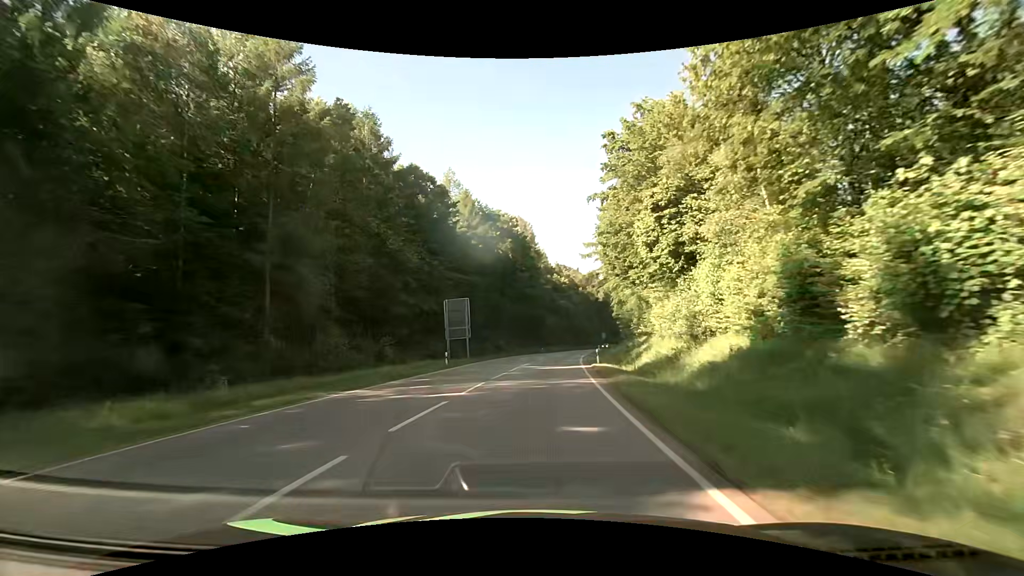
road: secondary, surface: asphalt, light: Day
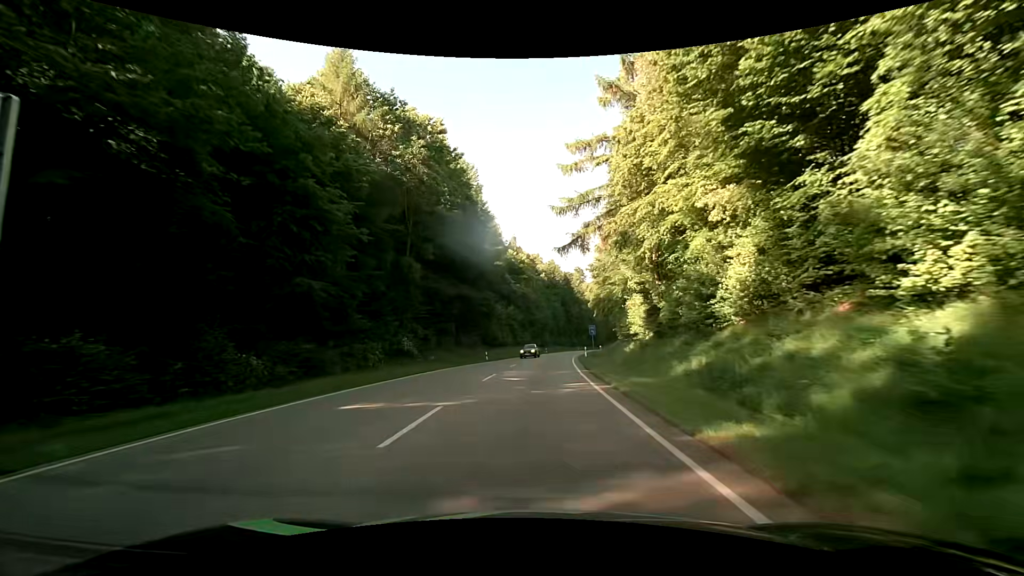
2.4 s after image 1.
(+1.8, +37.8) m; +5°
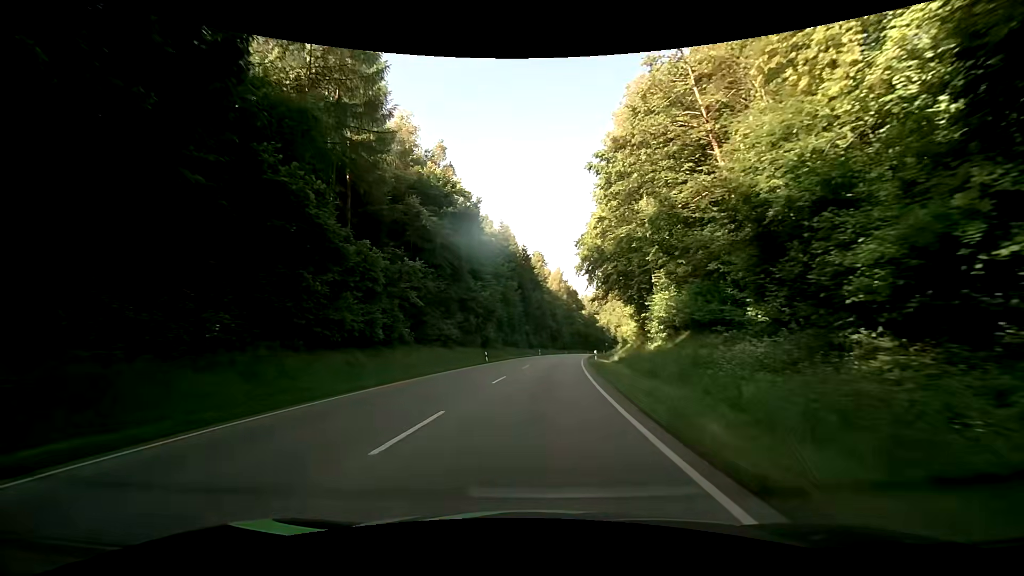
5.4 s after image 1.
(+1.9, +48.5) m; +5°
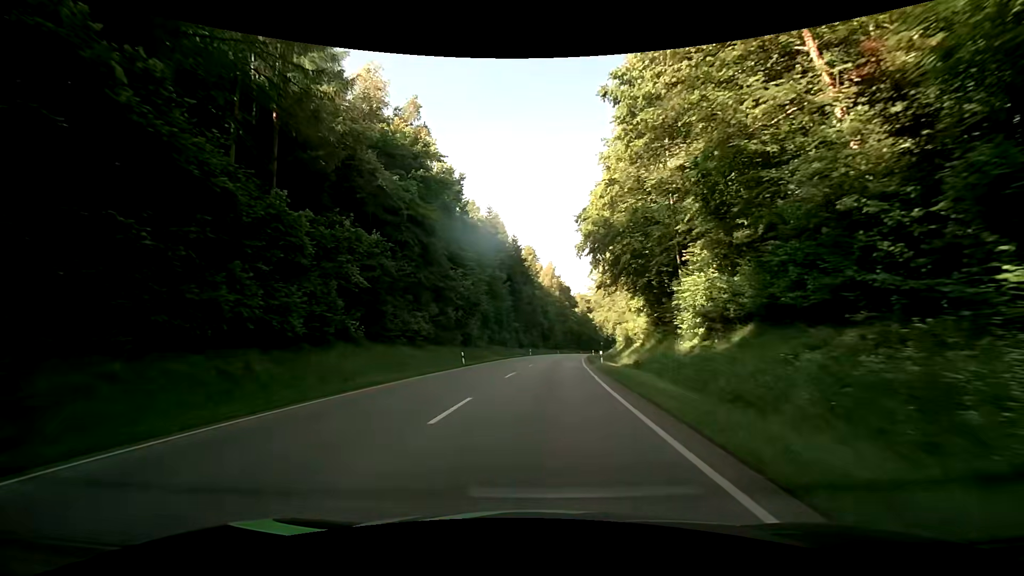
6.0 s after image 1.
(0.0, +10.0) m; +1°
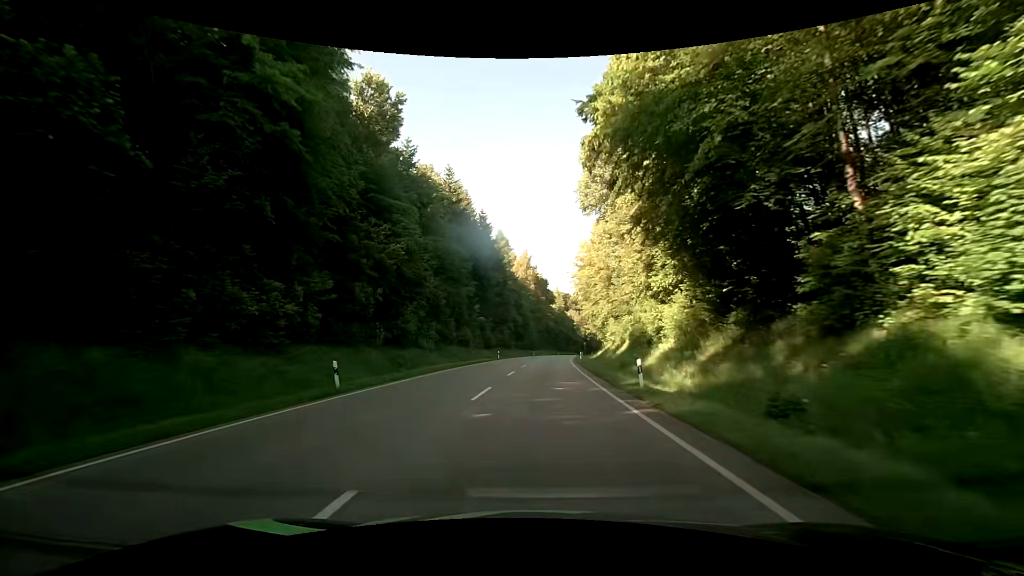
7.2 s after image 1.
(+0.6, +20.2) m; +3°
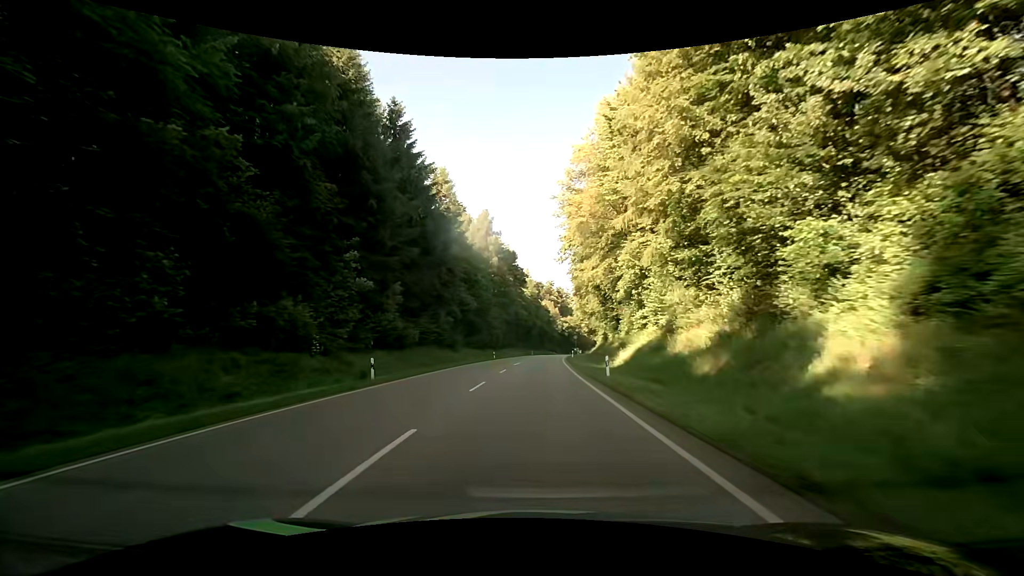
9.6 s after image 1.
(+1.4, +41.6) m; +3°
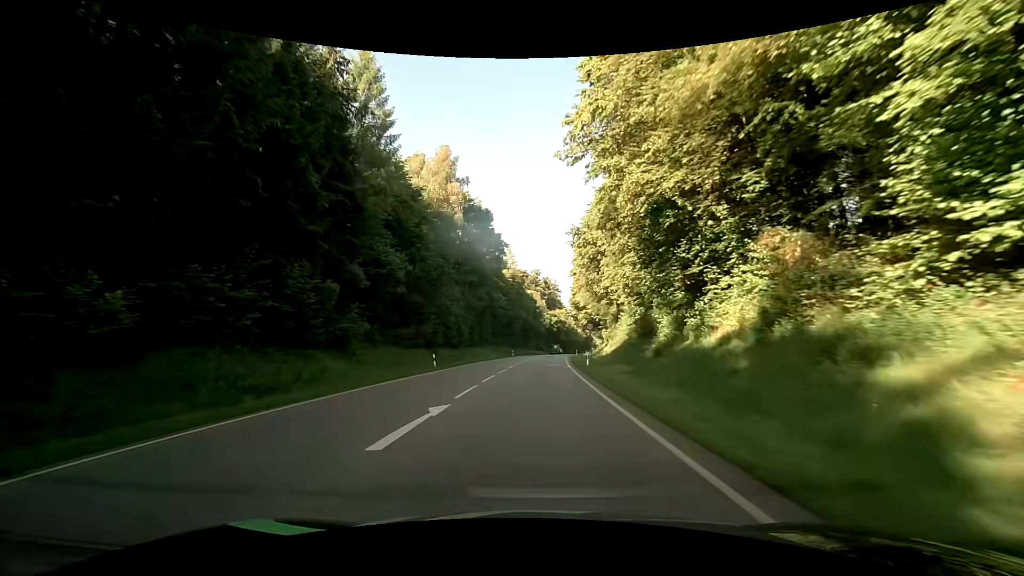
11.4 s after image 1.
(+0.9, +31.9) m; +3°
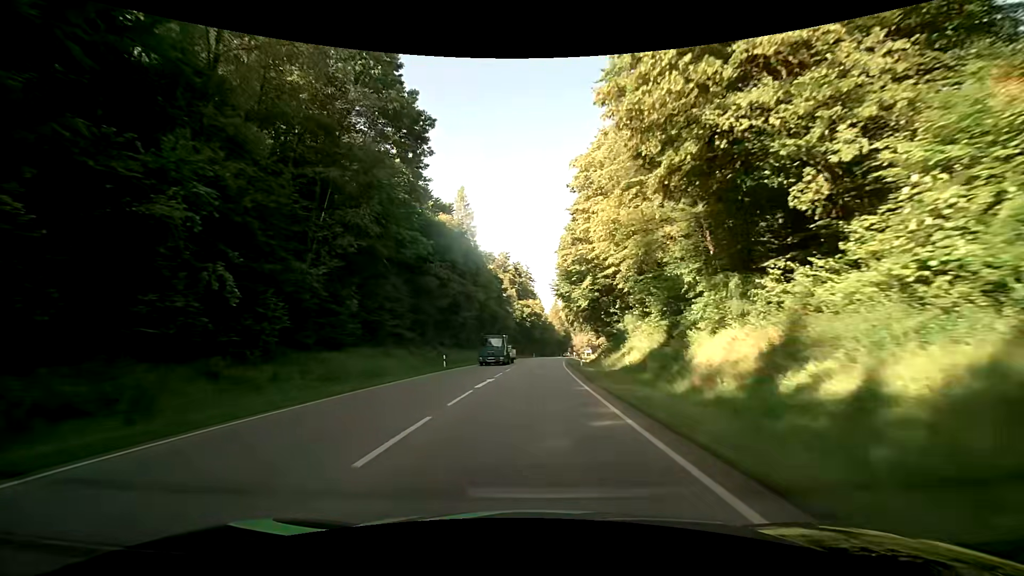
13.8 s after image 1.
(+1.0, +43.4) m; +2°
(0, +10) (+1, +20) (+1, +30) (+2, +40) (+3, +50) (+4, +60) (+5, +70) (+6, +80) (+7, +90) (+8, +100) m
